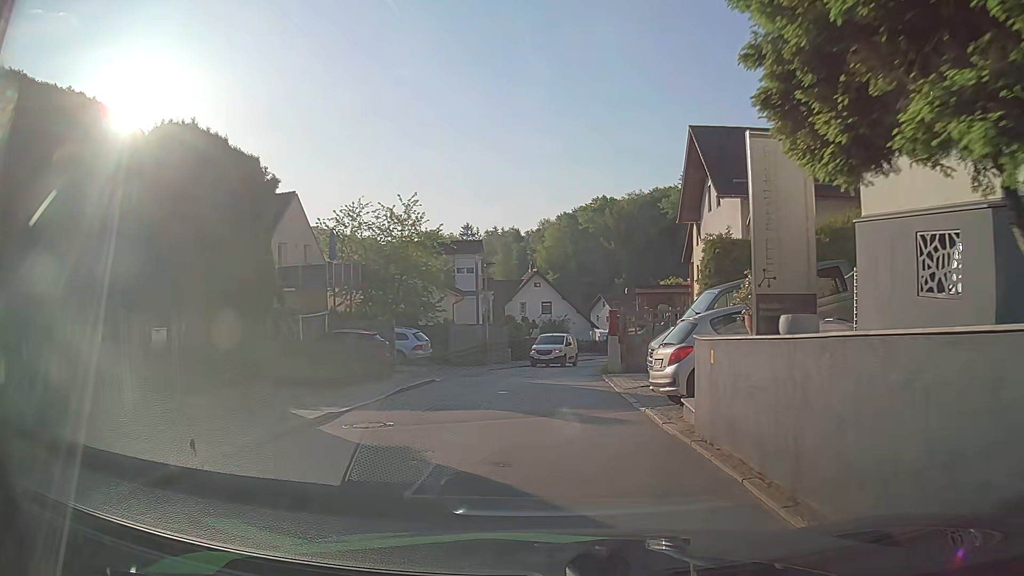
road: residential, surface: asphalt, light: Day
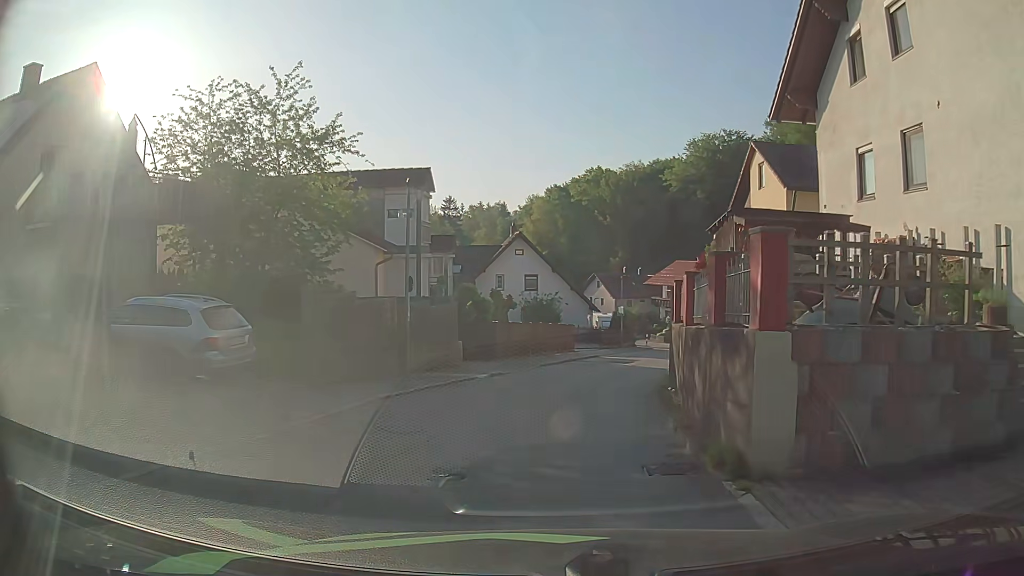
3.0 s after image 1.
(+0.1, +16.8) m; -1°
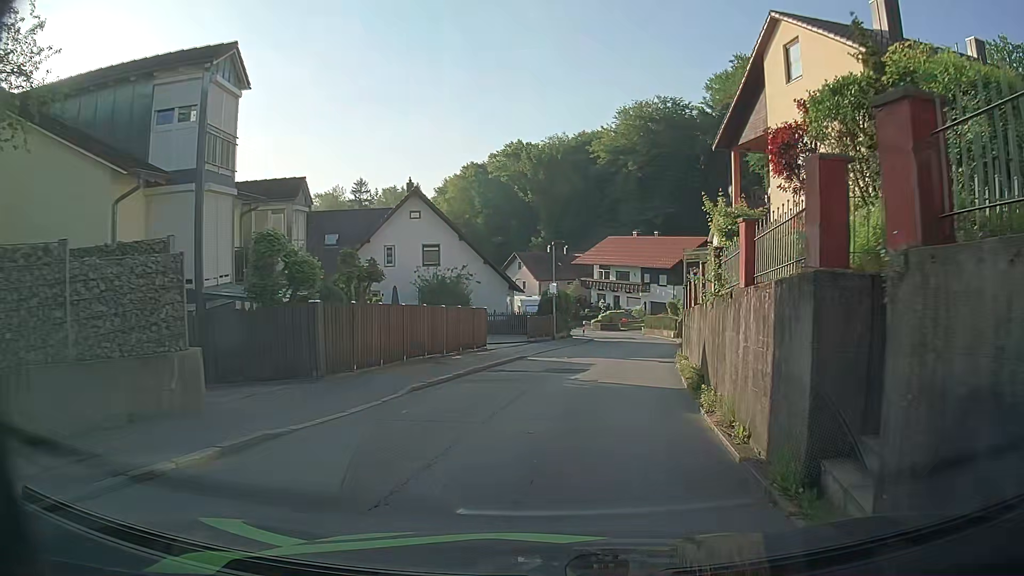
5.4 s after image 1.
(+1.0, +13.4) m; +8°
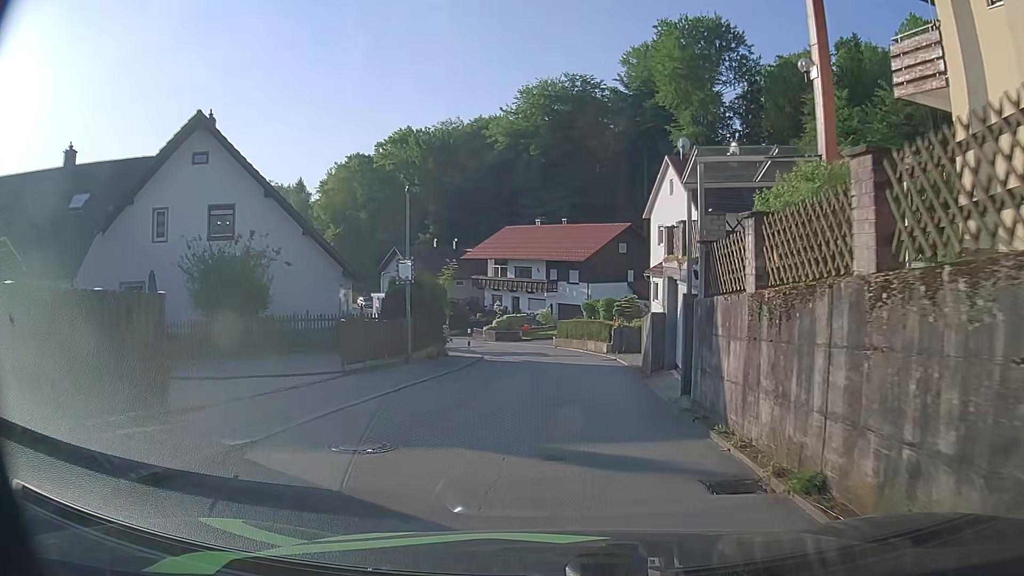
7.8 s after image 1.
(+1.1, +16.0) m; +7°
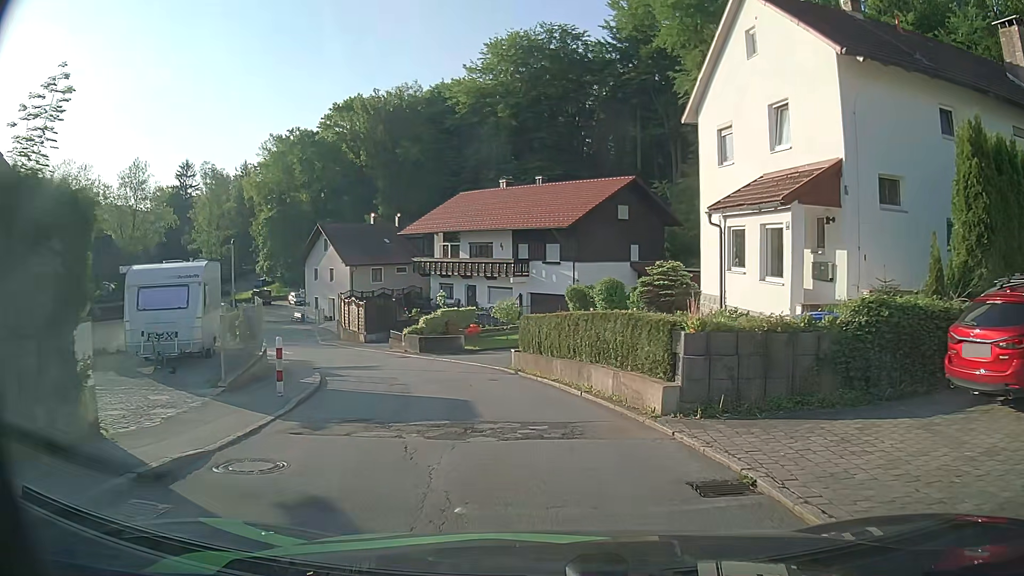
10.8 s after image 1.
(+1.1, +20.1) m; +2°
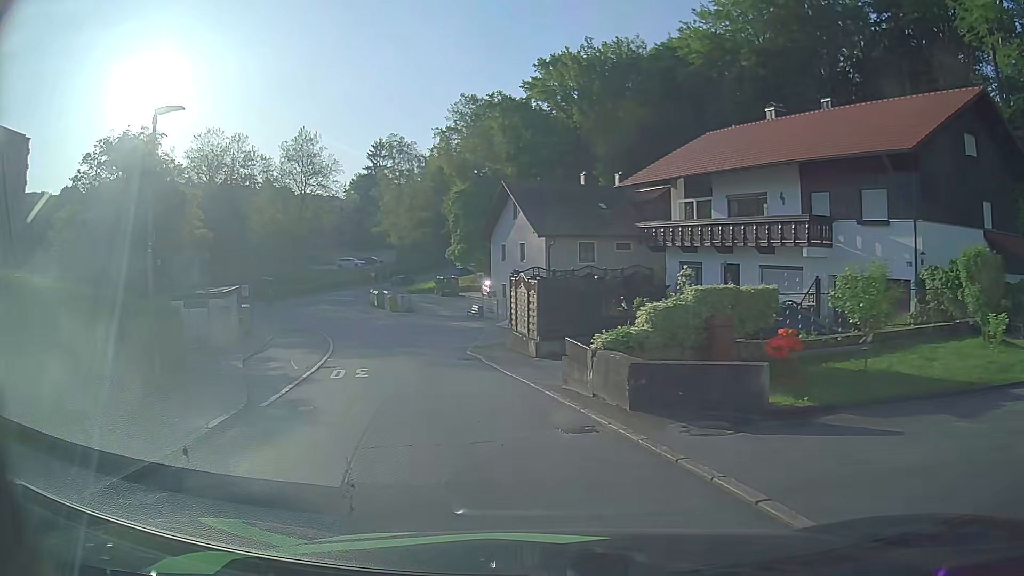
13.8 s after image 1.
(-2.1, +18.8) m; -18°
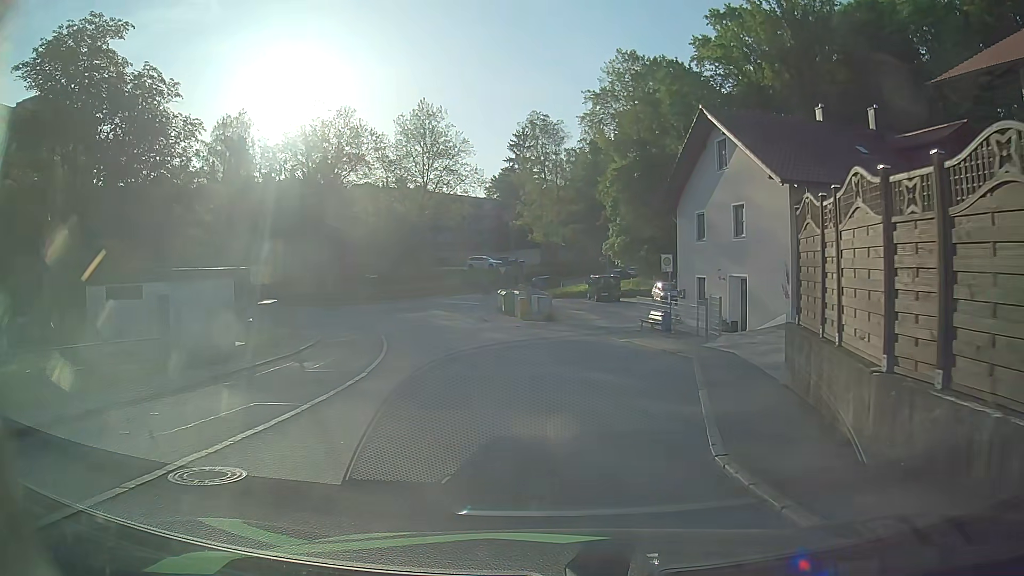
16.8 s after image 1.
(-3.0, +18.3) m; -13°
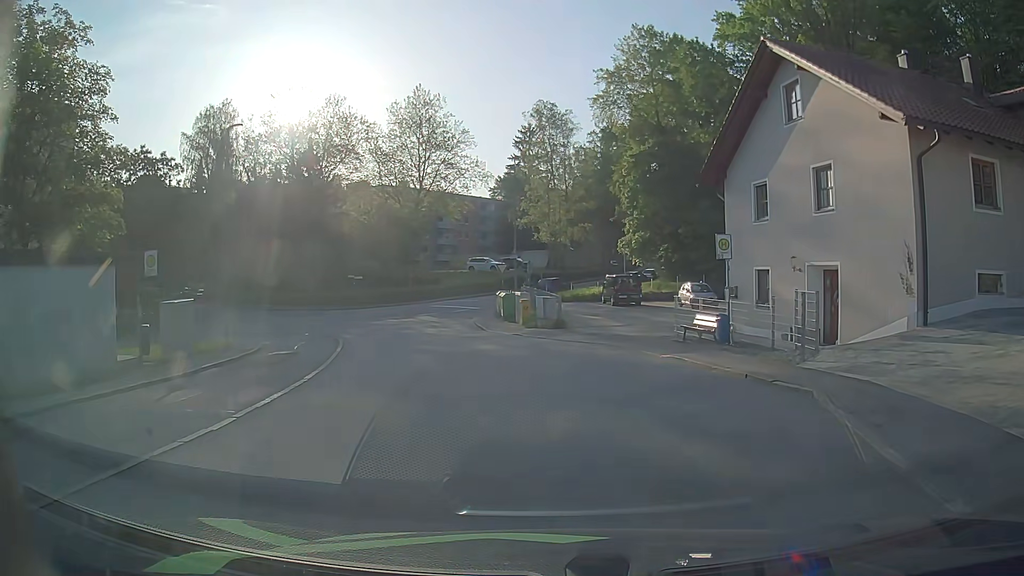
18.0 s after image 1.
(-0.1, +7.8) m; -2°
(0, +10) (-1, +20) (-4, +30) (-8, +39) (-14, +46) (-22, +53) (-30, +59) (-37, +65) (-45, +72) (-52, +79) m
